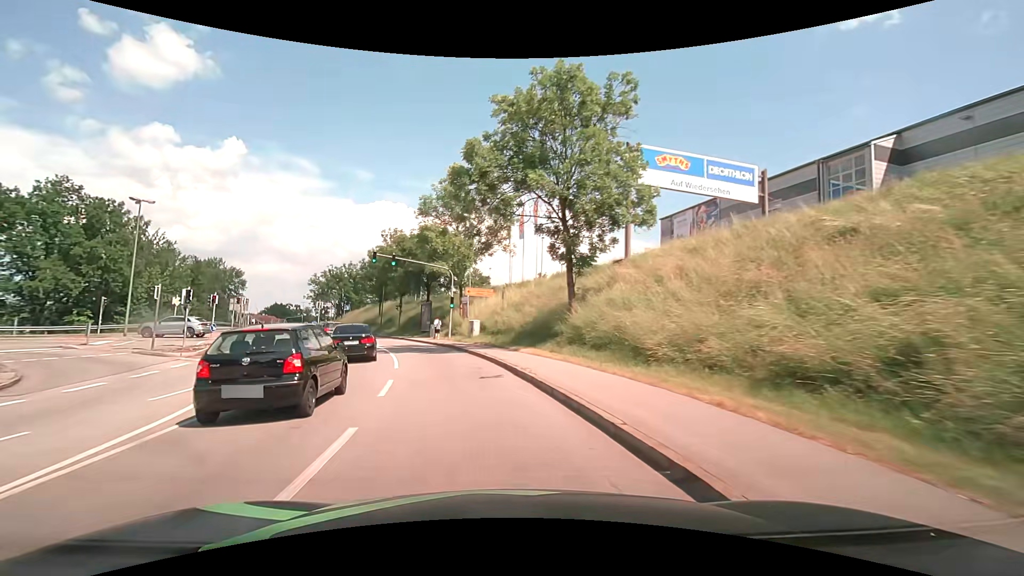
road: tertiary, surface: asphalt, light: Day
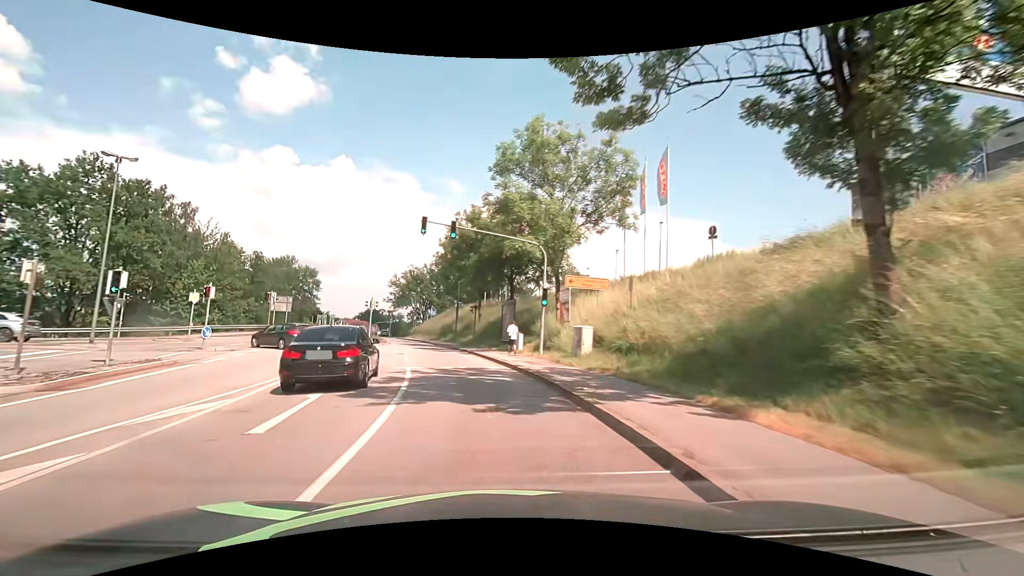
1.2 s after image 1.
(-1.5, +14.5) m; -11°
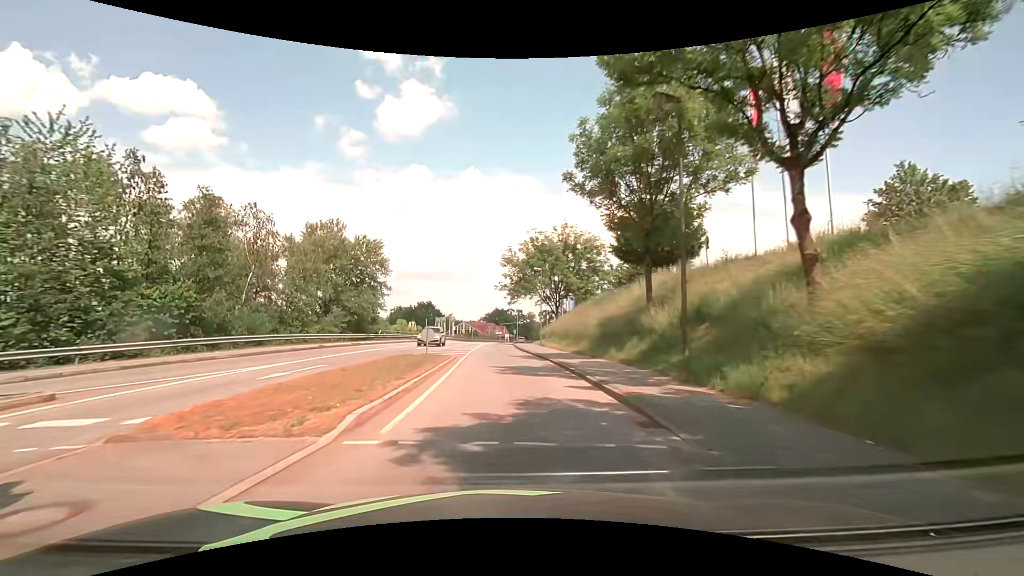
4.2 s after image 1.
(-5.9, +36.9) m; -16°
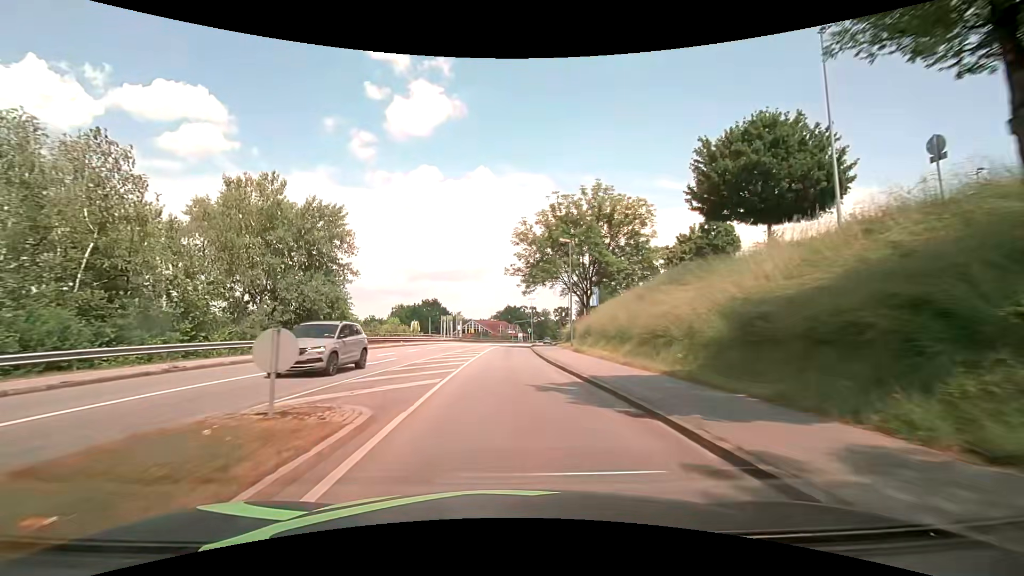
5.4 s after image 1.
(-0.1, +15.4) m; -1°
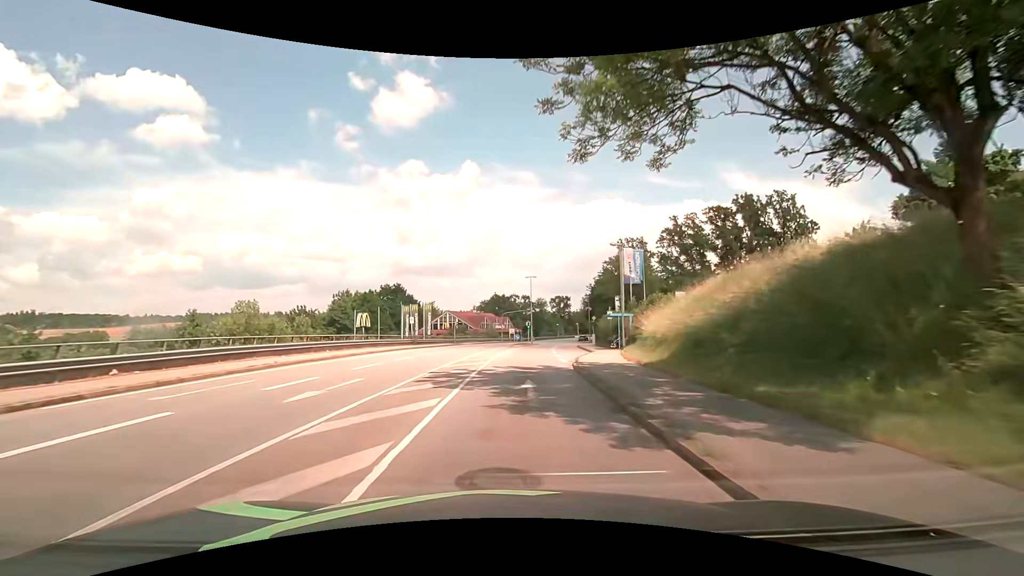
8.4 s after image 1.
(0.0, +38.8) m; +1°
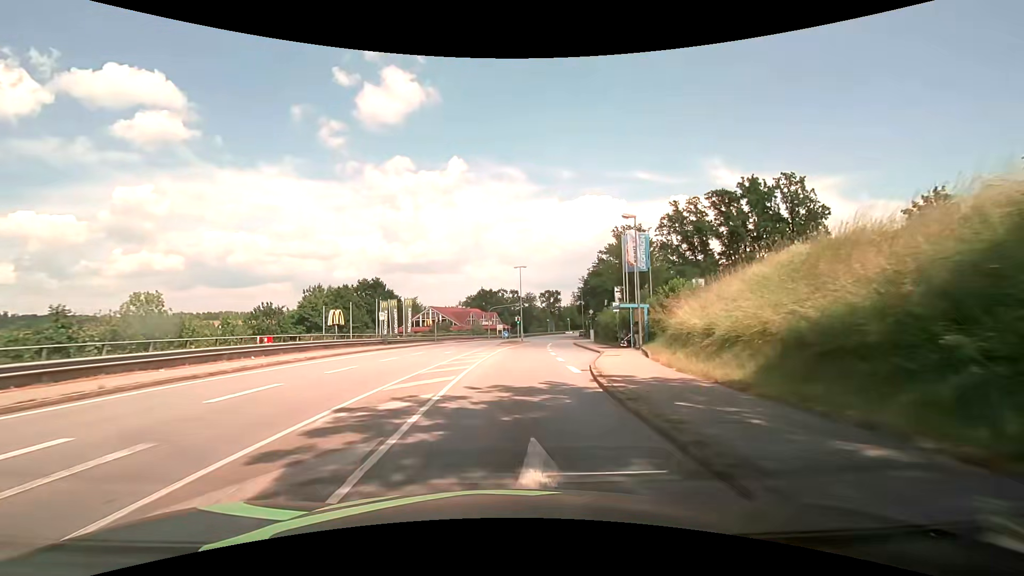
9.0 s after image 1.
(+0.1, +7.8) m; +2°
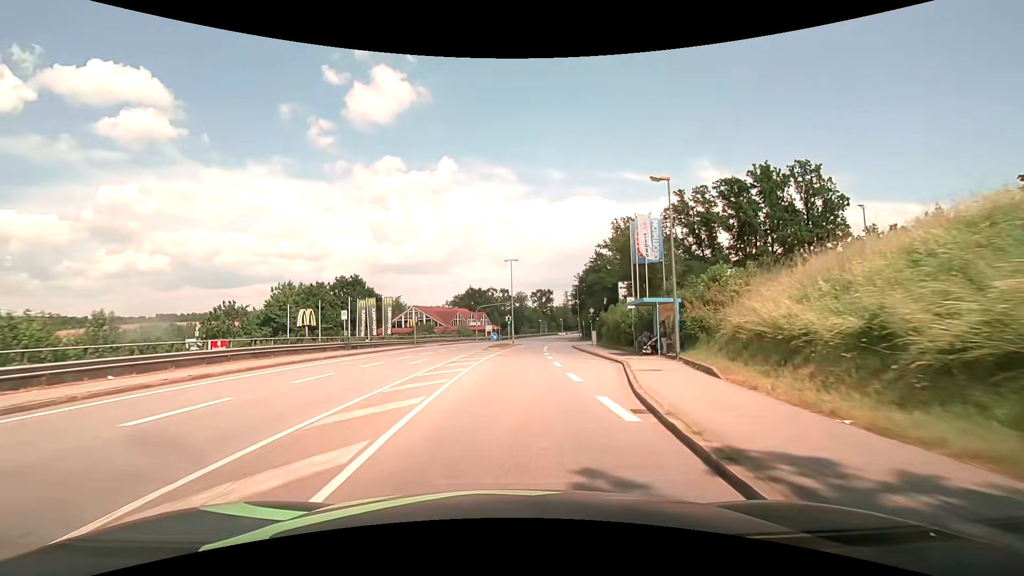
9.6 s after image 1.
(+0.1, +7.8) m; +1°
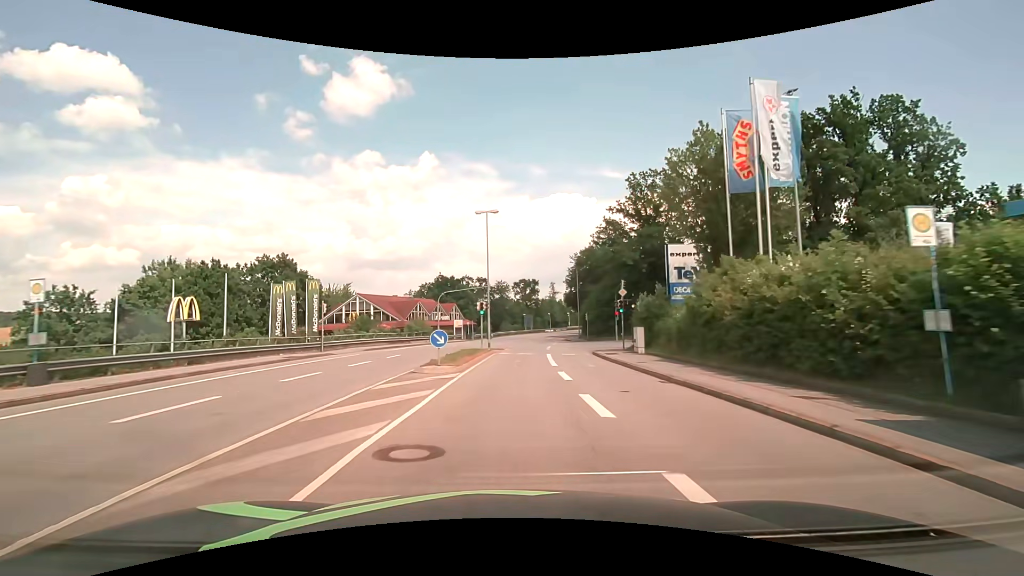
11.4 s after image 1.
(+0.4, +23.6) m; +2°
(0, +10) (0, +20) (+1, +30) (+2, +40) (+3, +50) (+4, +60) (+6, +70) (+7, +80) (+9, +89) (+12, +99) m
